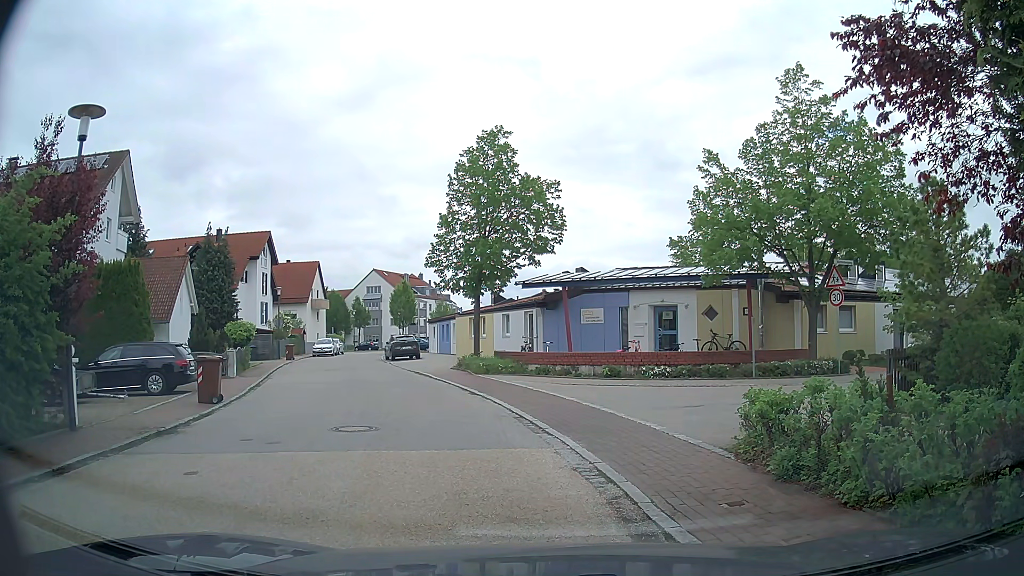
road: residential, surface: asphalt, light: Day
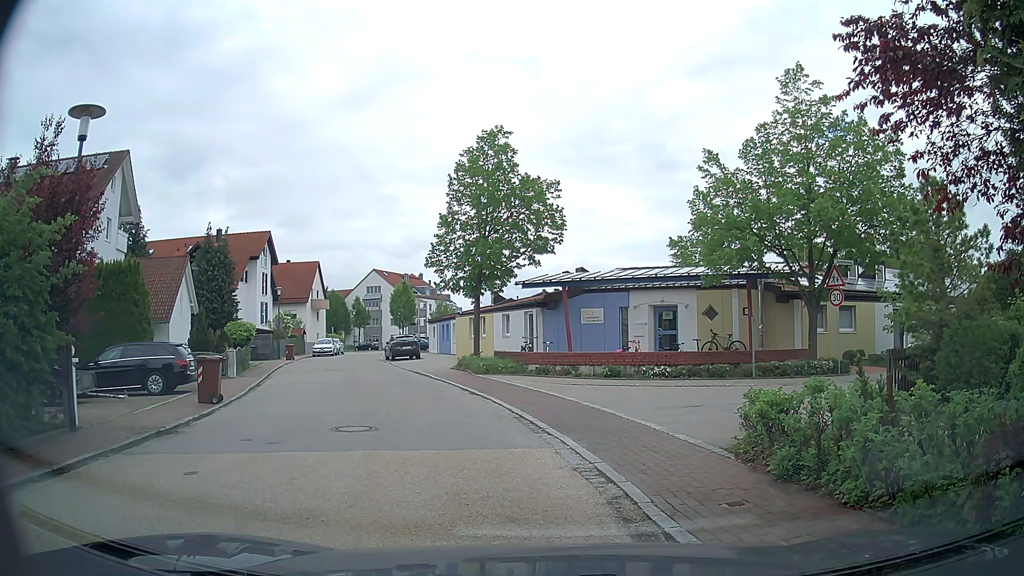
(0.0, 0.0) m; 0°
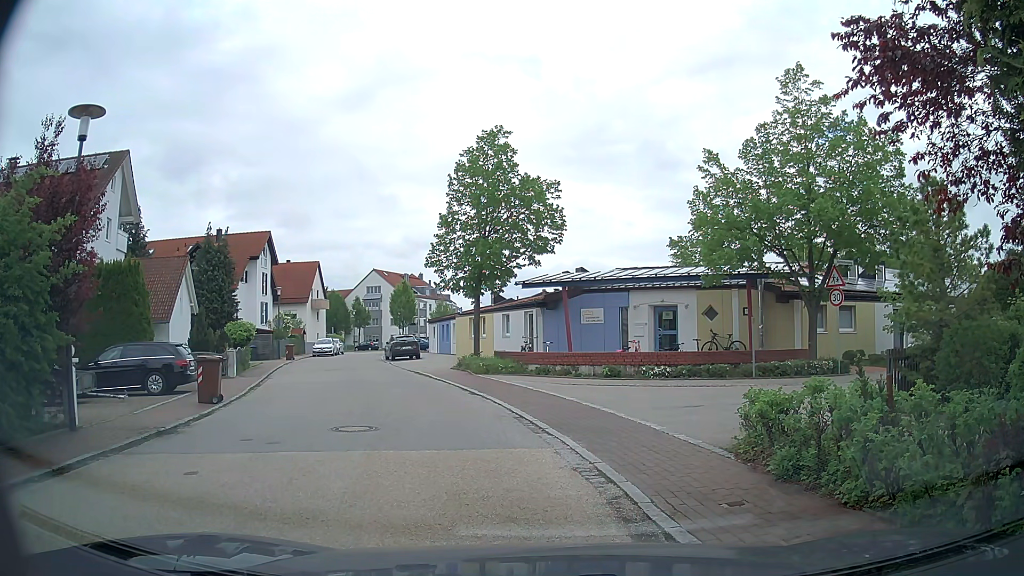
(0.0, 0.0) m; 0°
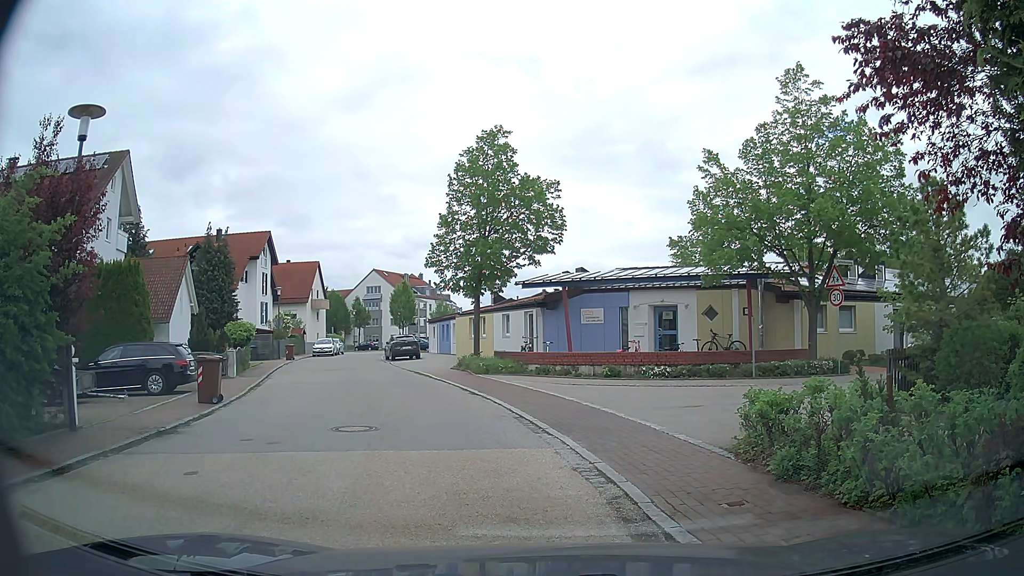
(0.0, 0.0) m; 0°
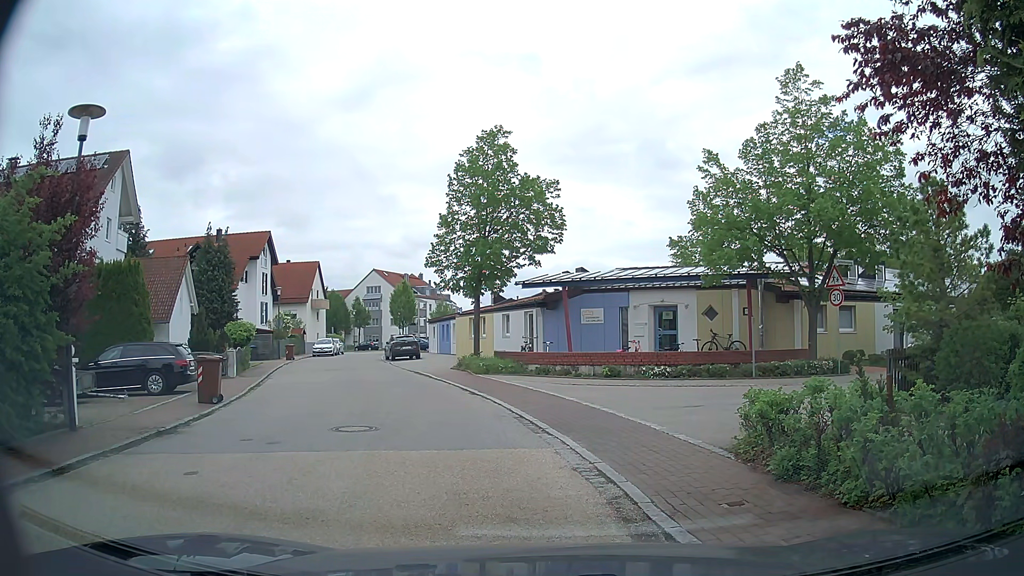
(0.0, 0.0) m; 0°
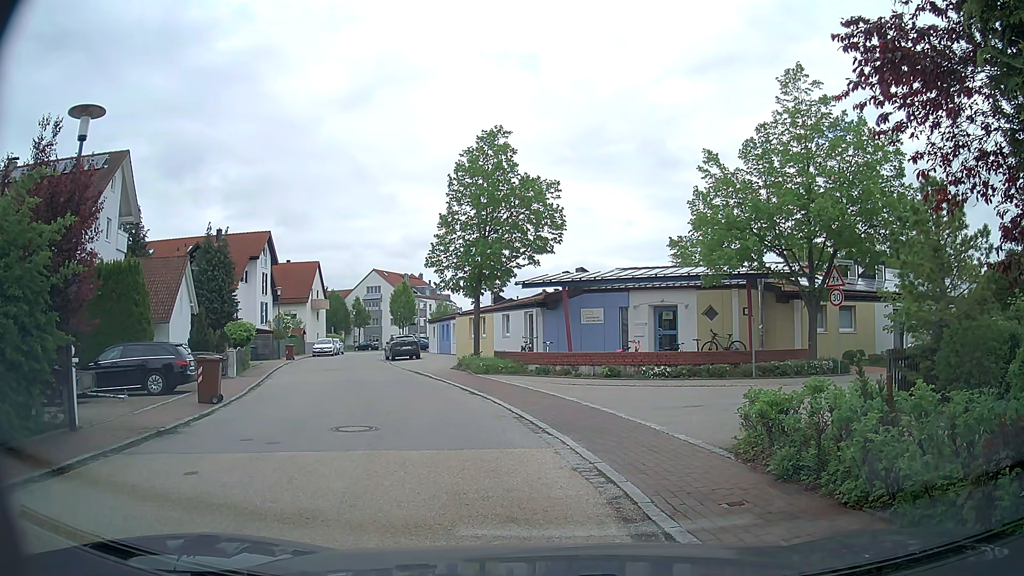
(0.0, 0.0) m; 0°
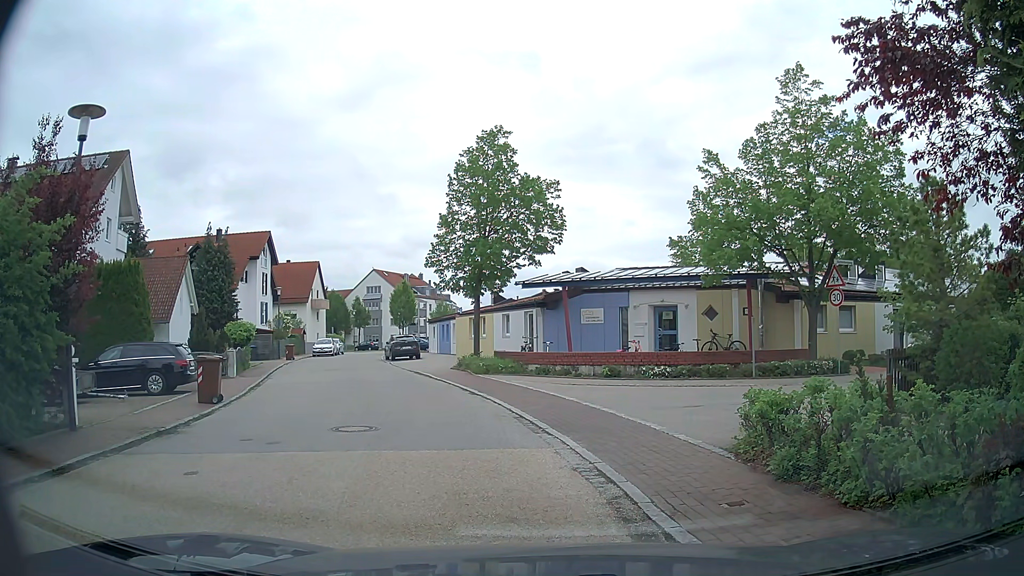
(0.0, 0.0) m; 0°
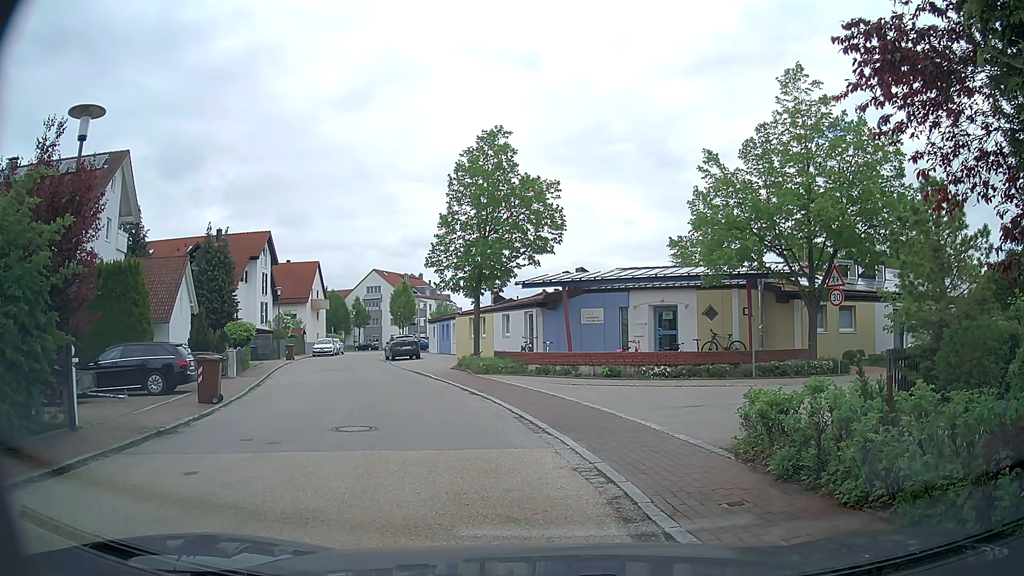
(0.0, 0.0) m; 0°
